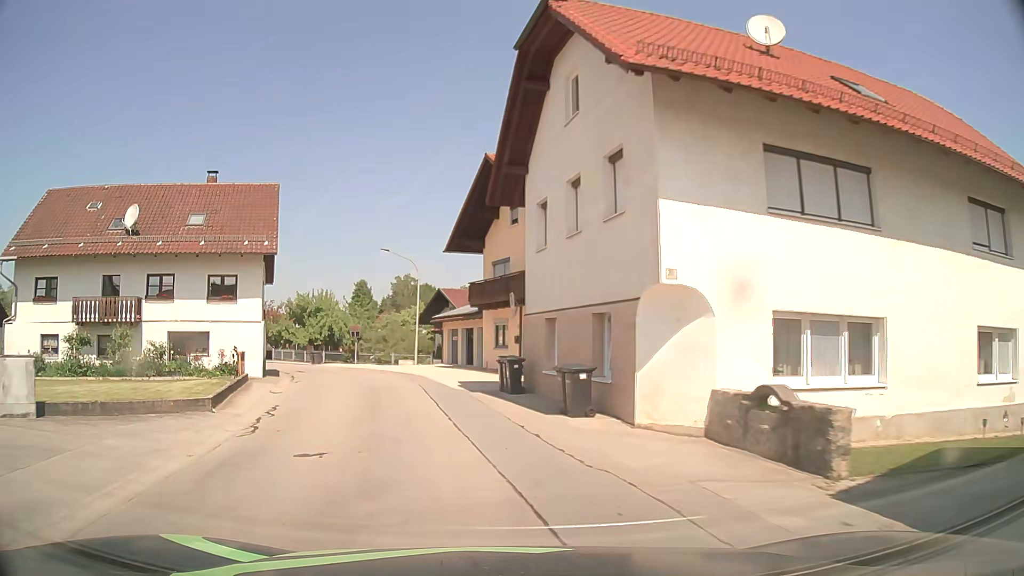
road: tertiary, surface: asphalt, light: Day
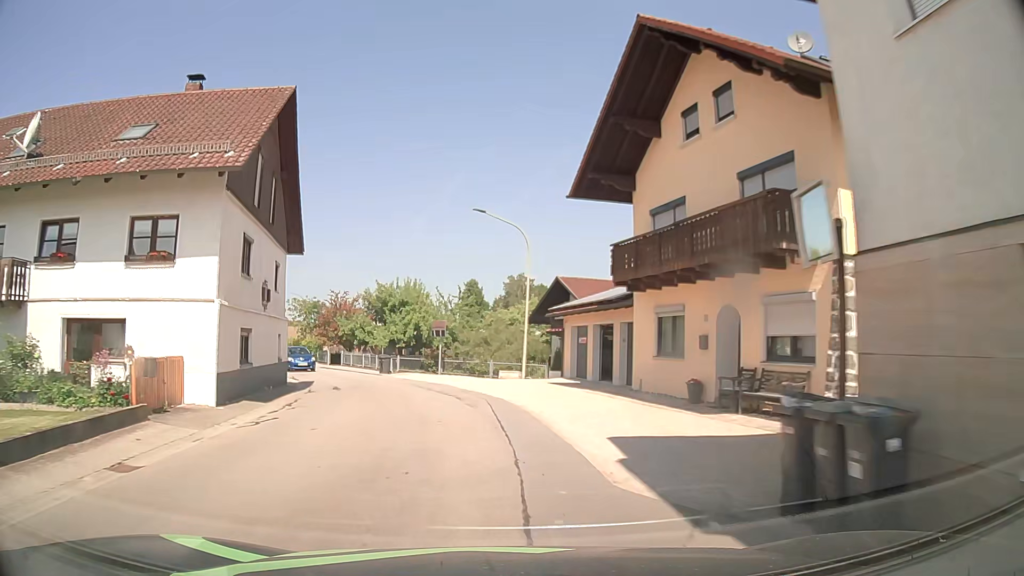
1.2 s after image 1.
(-1.3, +13.6) m; -12°
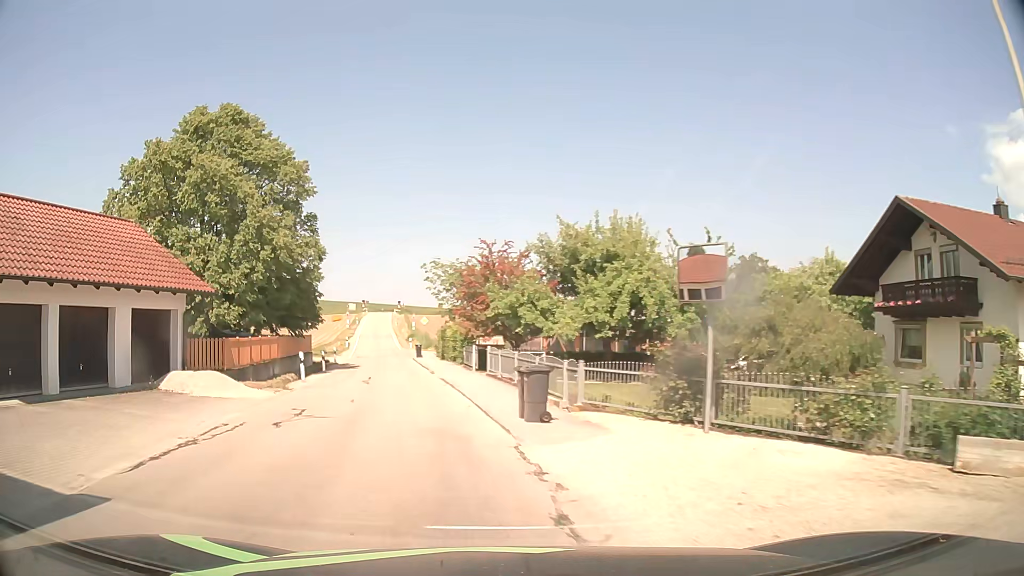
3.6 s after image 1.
(-1.6, +23.6) m; -17°
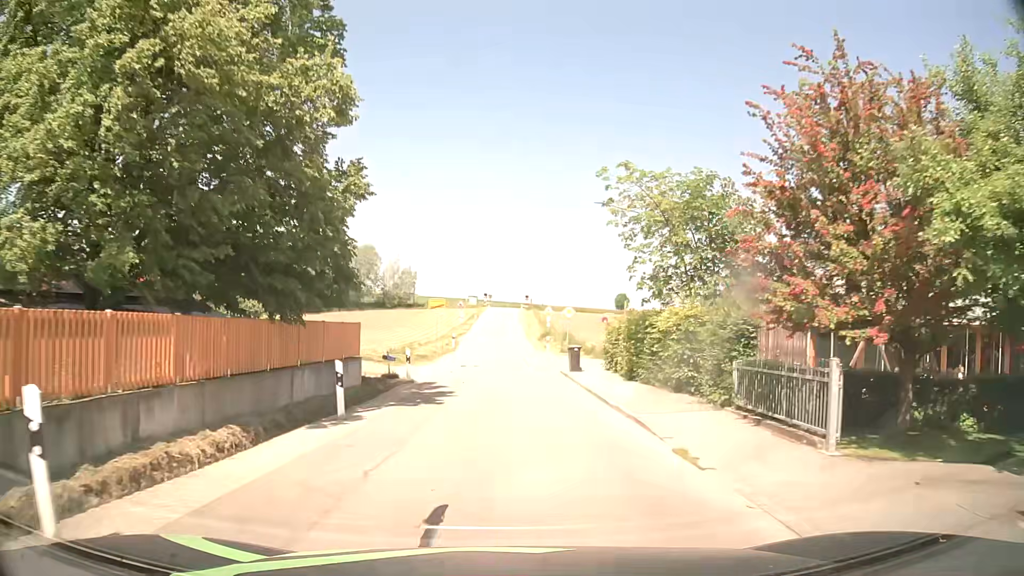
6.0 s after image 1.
(-3.8, +21.1) m; -12°
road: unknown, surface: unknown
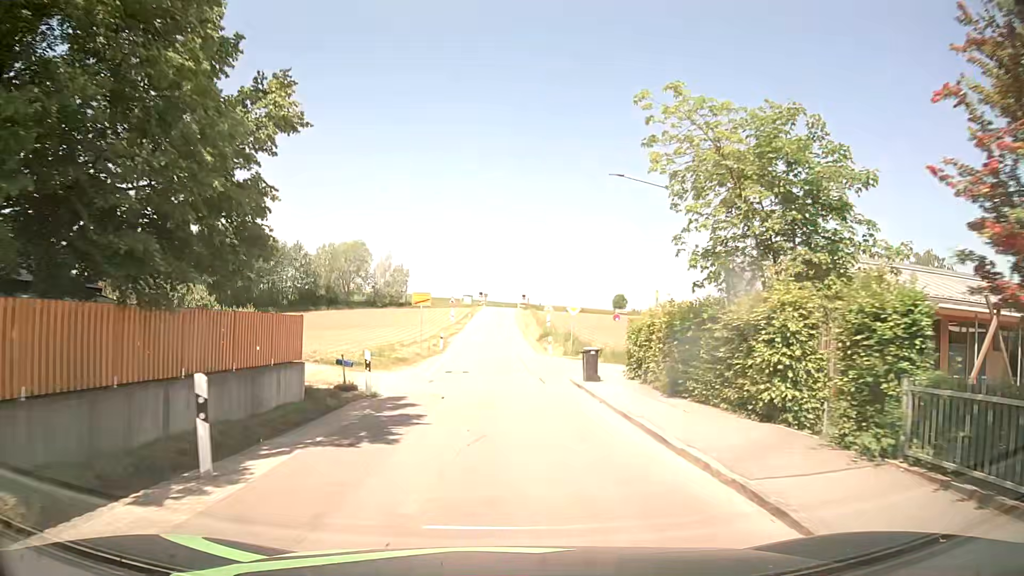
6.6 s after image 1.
(+0.1, +5.6) m; +1°
